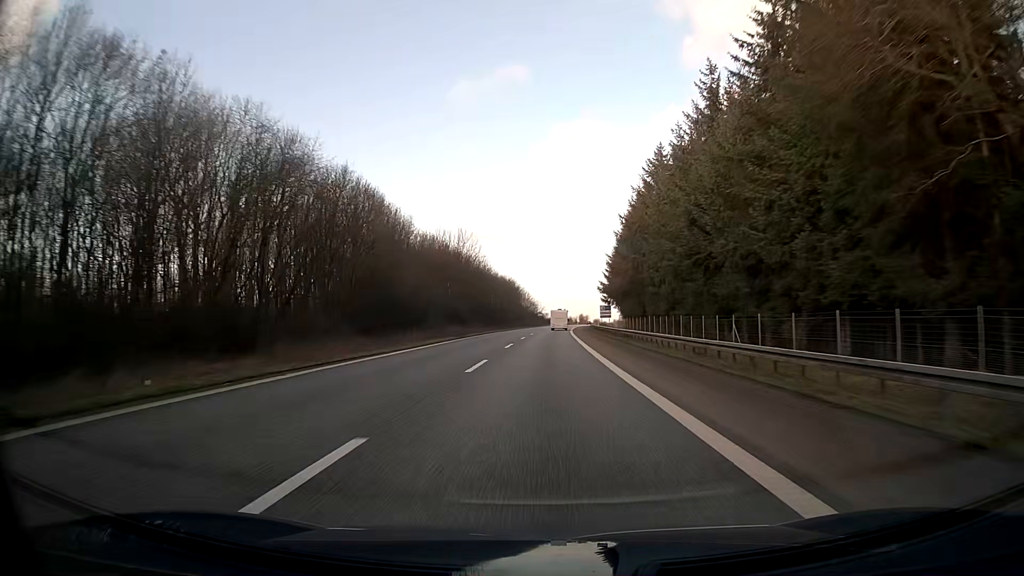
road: motorway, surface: asphalt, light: Day
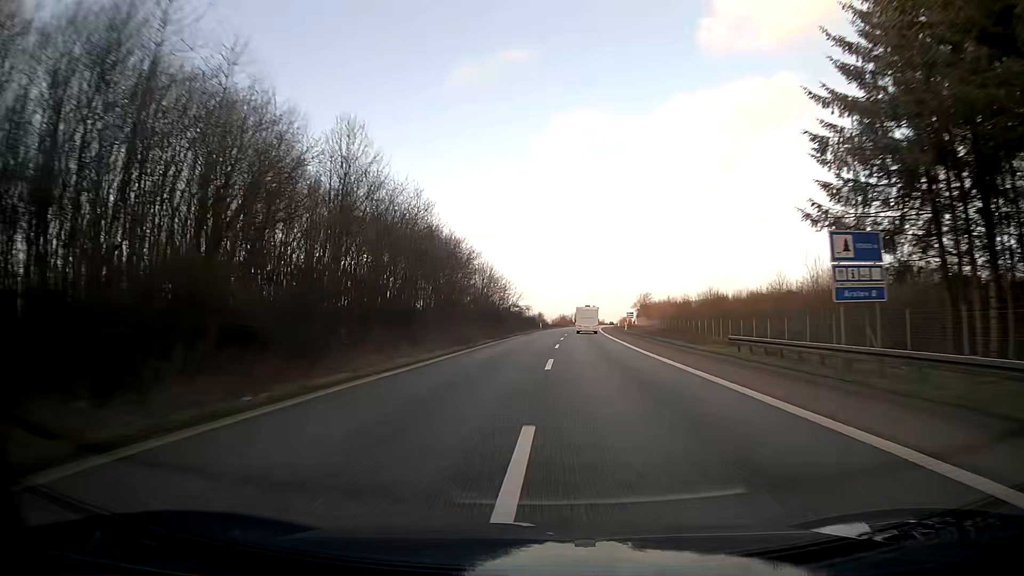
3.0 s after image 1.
(+1.8, +103.3) m; +2°
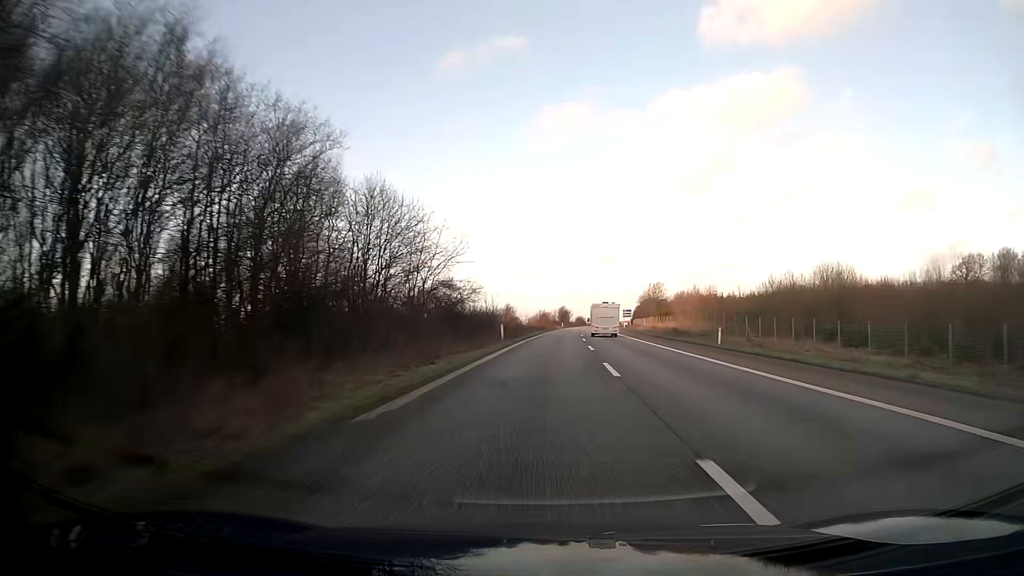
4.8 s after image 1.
(+1.0, +62.0) m; +2°
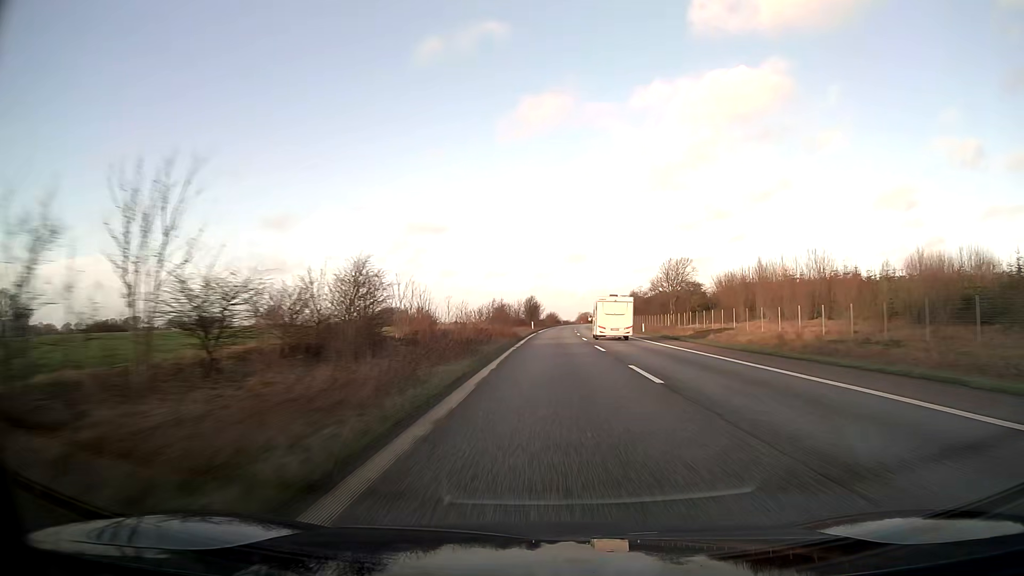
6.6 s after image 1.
(+1.5, +61.9) m; +3°
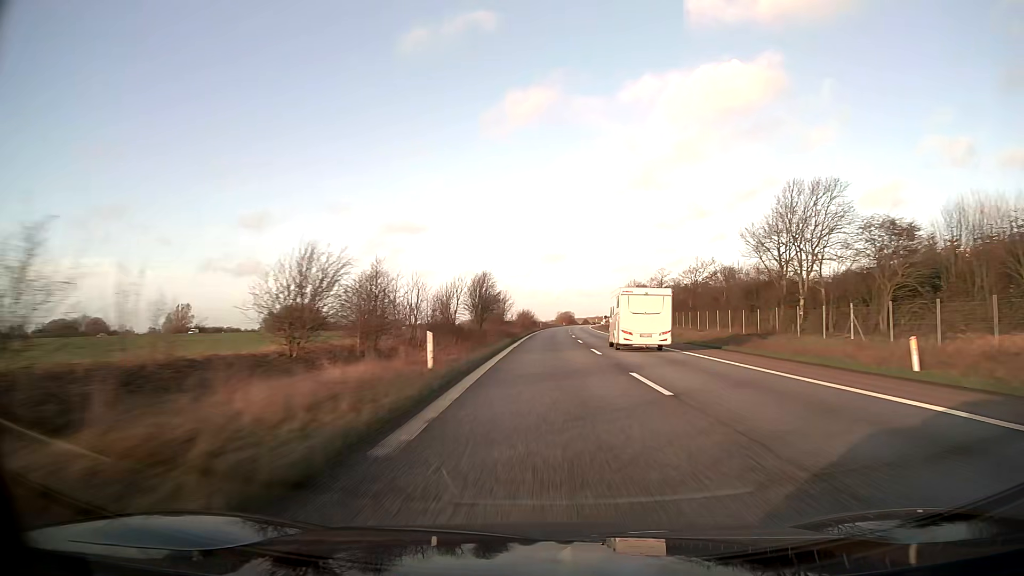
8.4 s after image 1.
(+1.4, +61.9) m; +2°
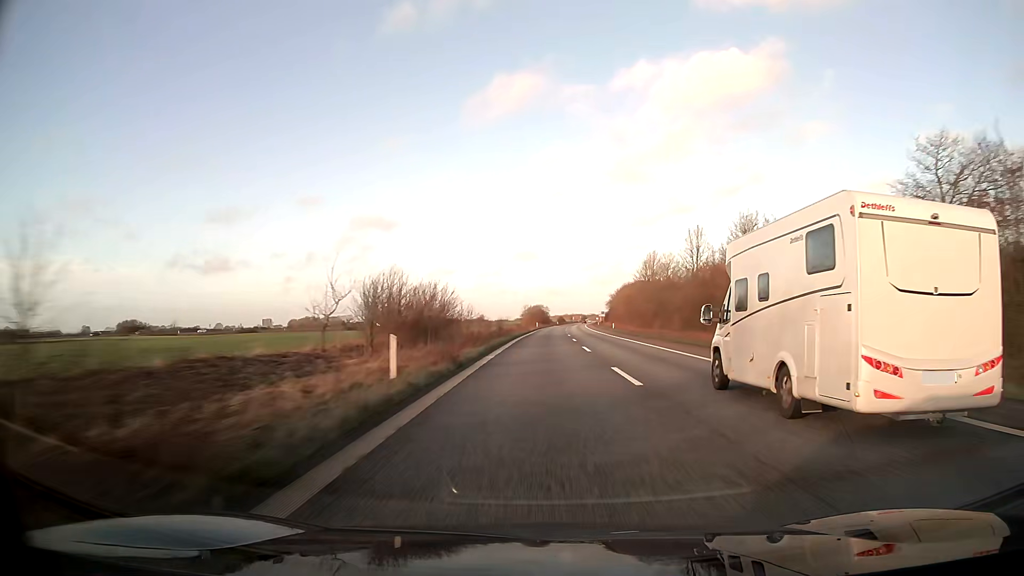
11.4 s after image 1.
(+2.5, +103.2) m; +3°
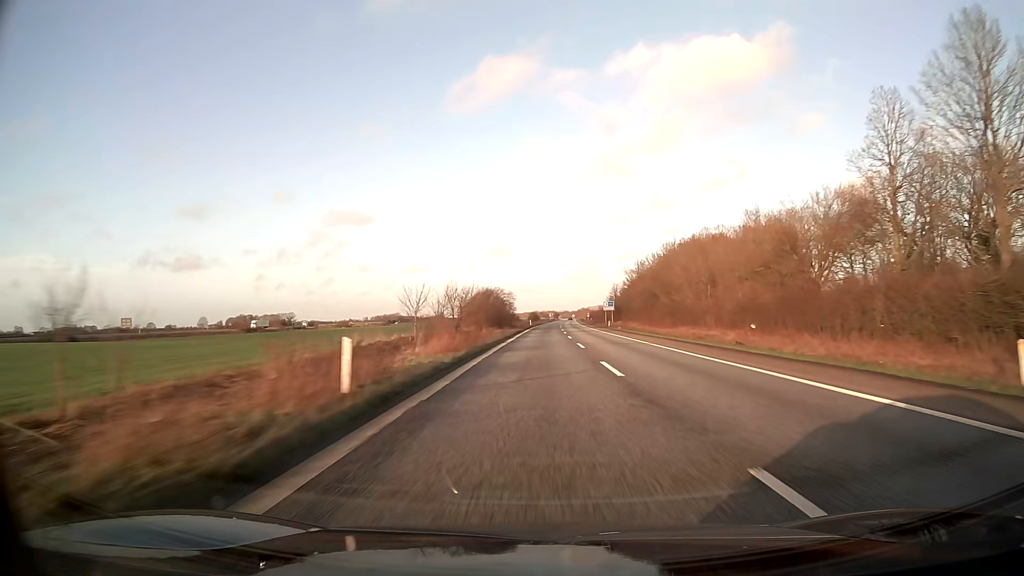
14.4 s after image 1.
(+2.3, +103.3) m; +3°
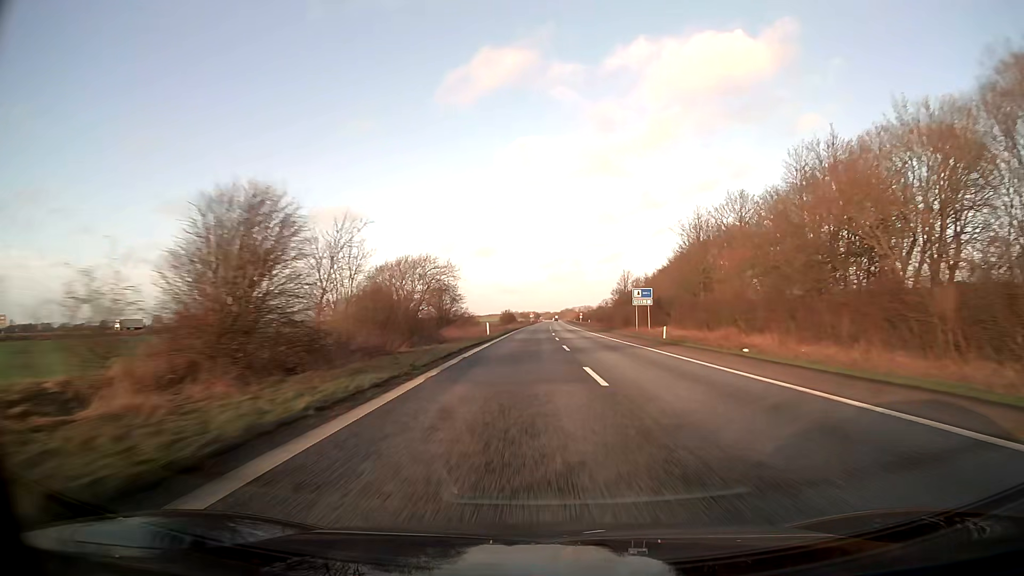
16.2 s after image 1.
(+0.9, +62.0) m; +2°
(0, +10) (0, +20) (0, +30) (+1, +40) (+1, +50) (+1, +60) (+2, +70) (+2, +80) (+3, +90) (+3, +100) m
